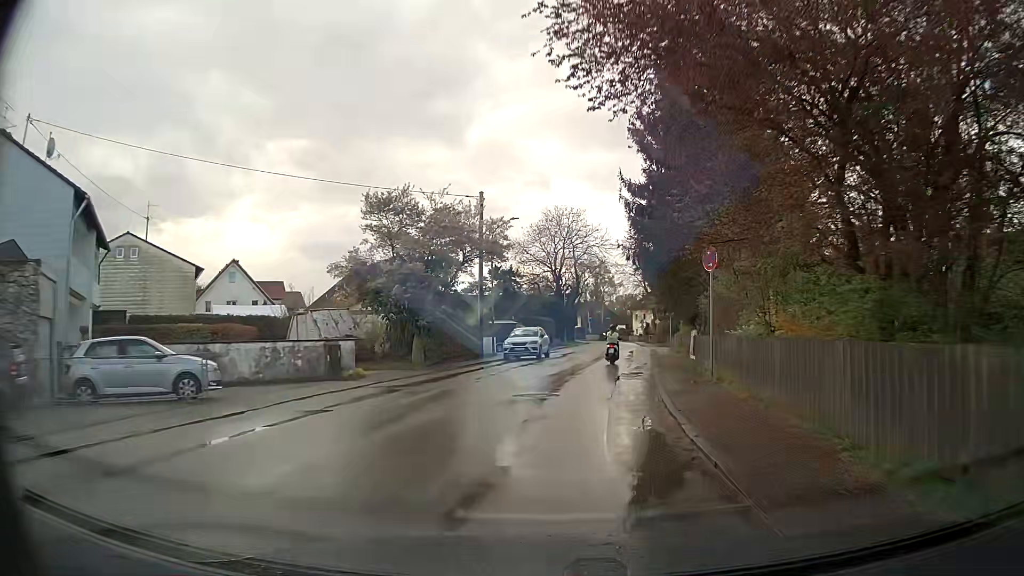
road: residential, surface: asphalt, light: Day
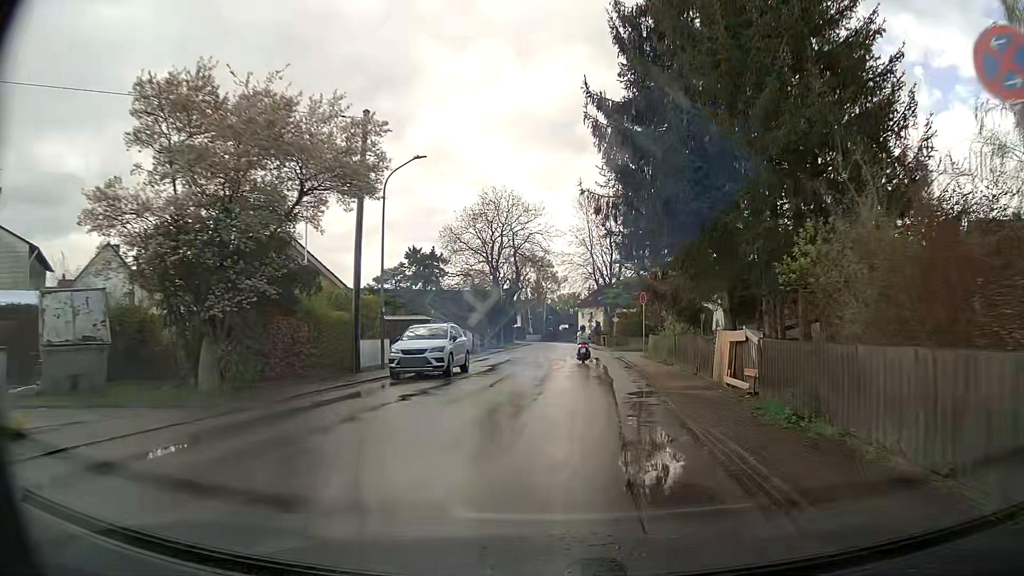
(+0.6, +13.3) m; +5°
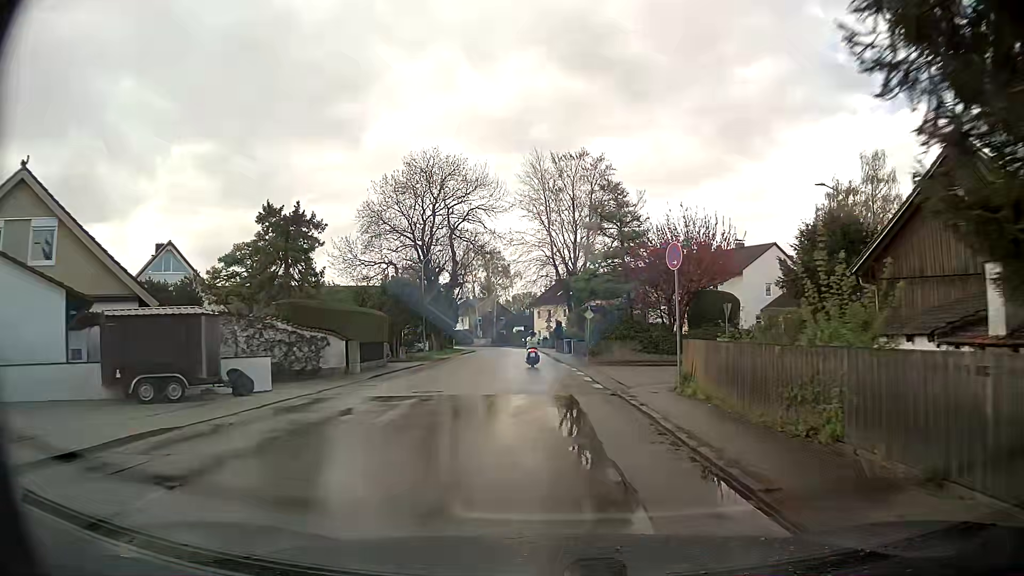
(+1.0, +19.8) m; +4°
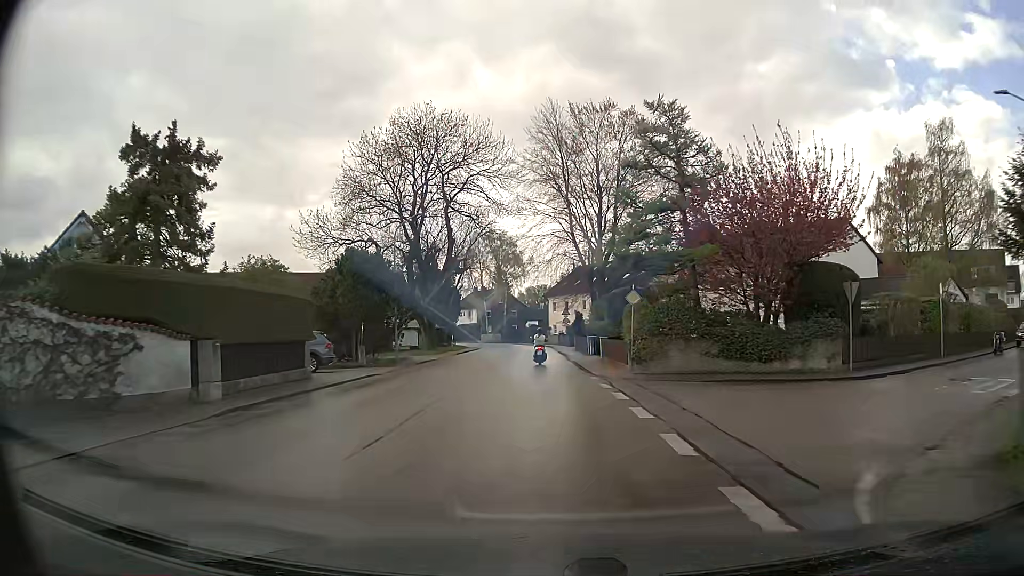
(-0.1, +12.9) m; -1°
(0, +10) (0, +20) (-1, +30) (-1, +40) (-1, +50) (-1, +60) (-2, +70) (-3, +80) (-6, +89) (-10, +99) m
